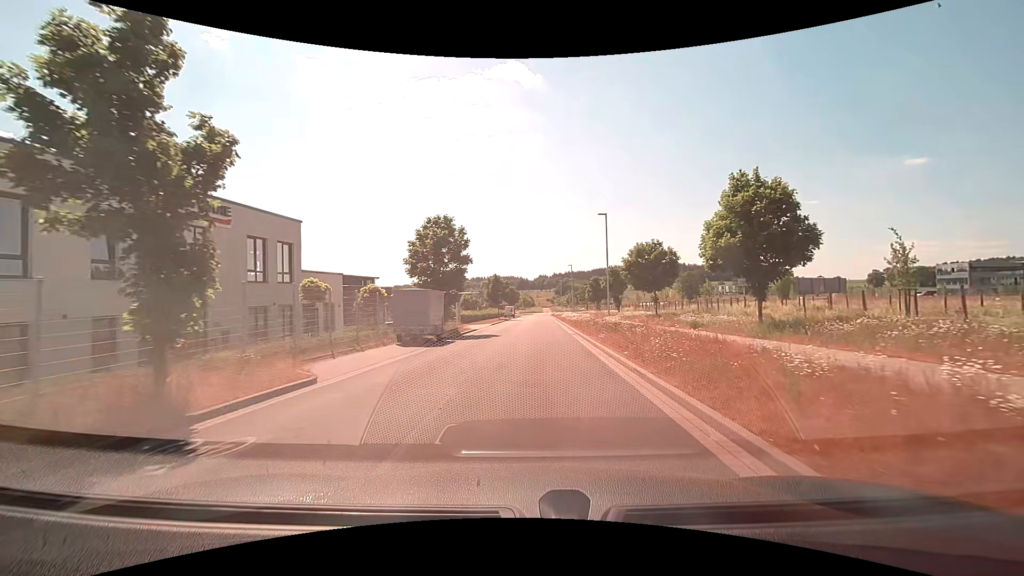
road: residential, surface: asphalt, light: Day
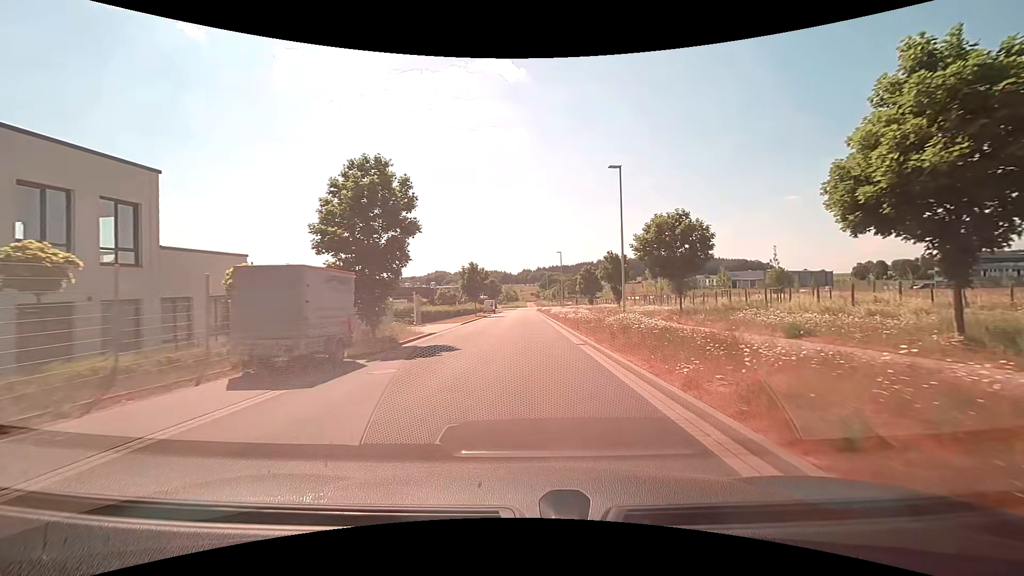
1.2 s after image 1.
(+0.1, +11.0) m; +2°
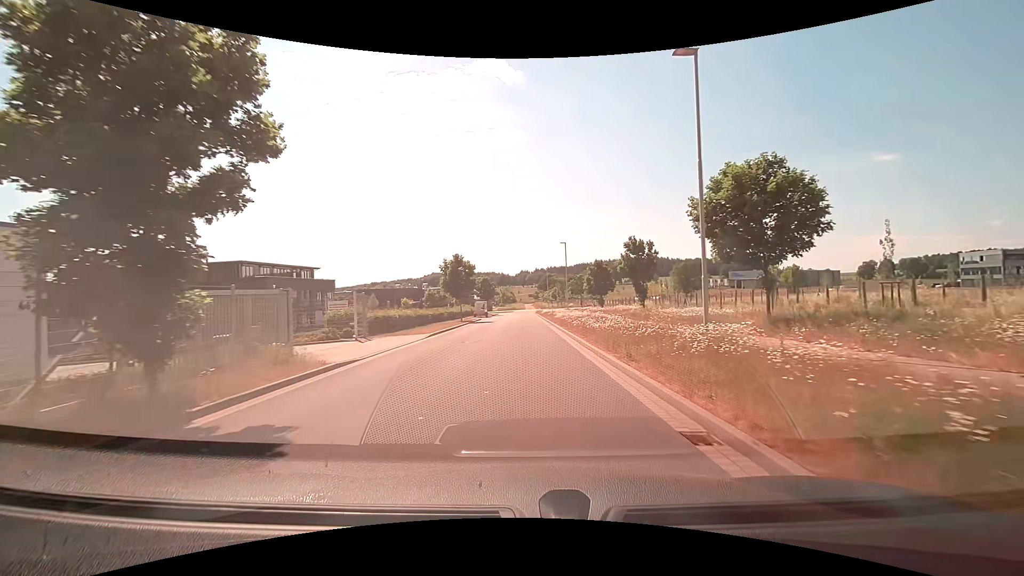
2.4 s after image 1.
(0.0, +11.5) m; 0°
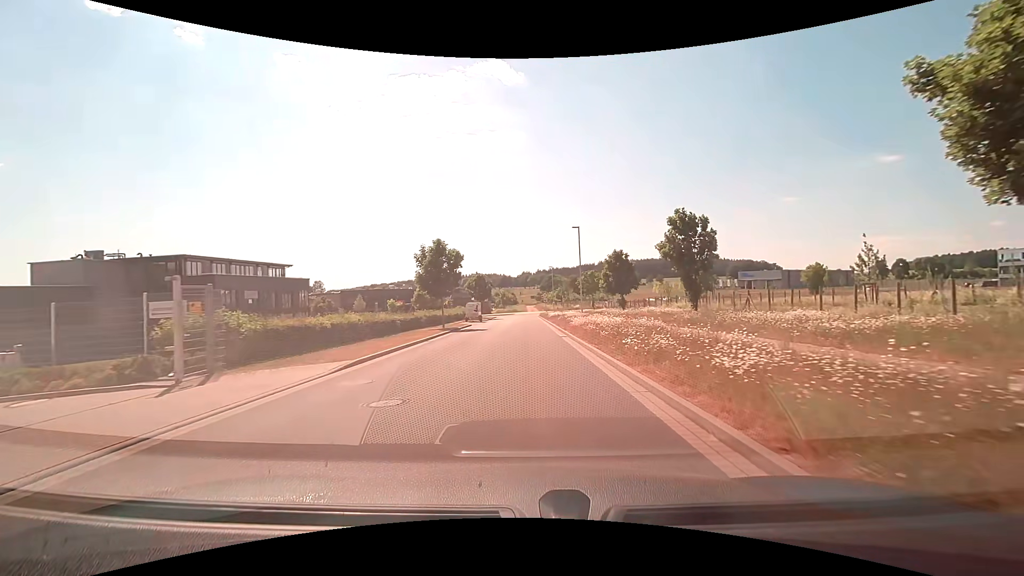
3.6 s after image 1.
(0.0, +11.7) m; 0°
